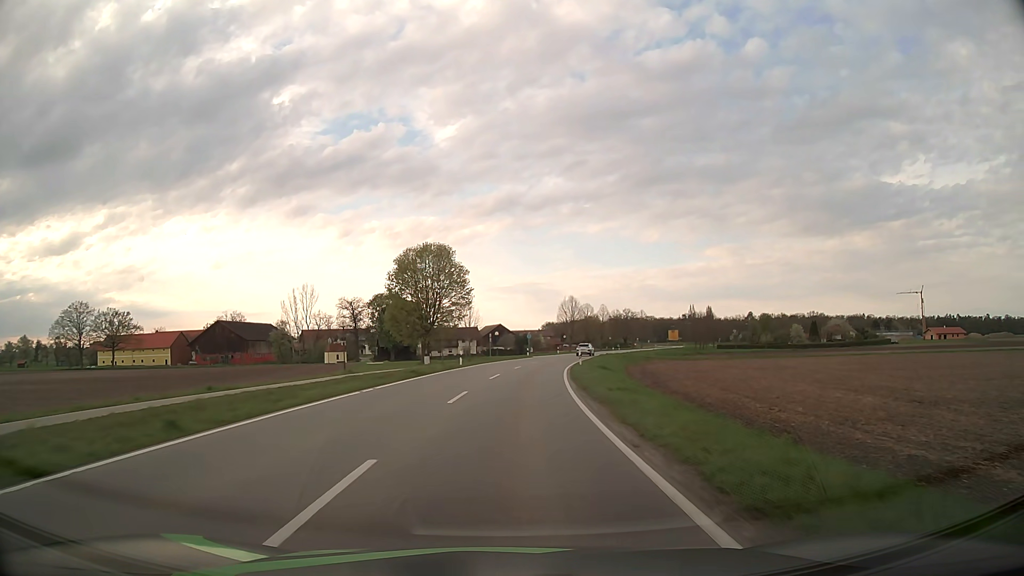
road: tertiary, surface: asphalt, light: Day
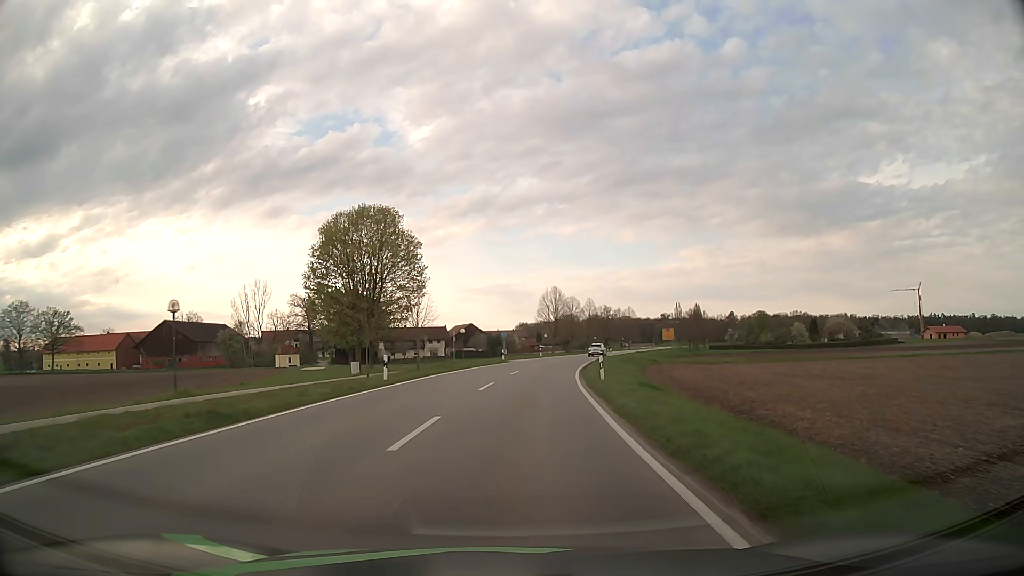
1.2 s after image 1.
(+0.5, +19.9) m; +3°
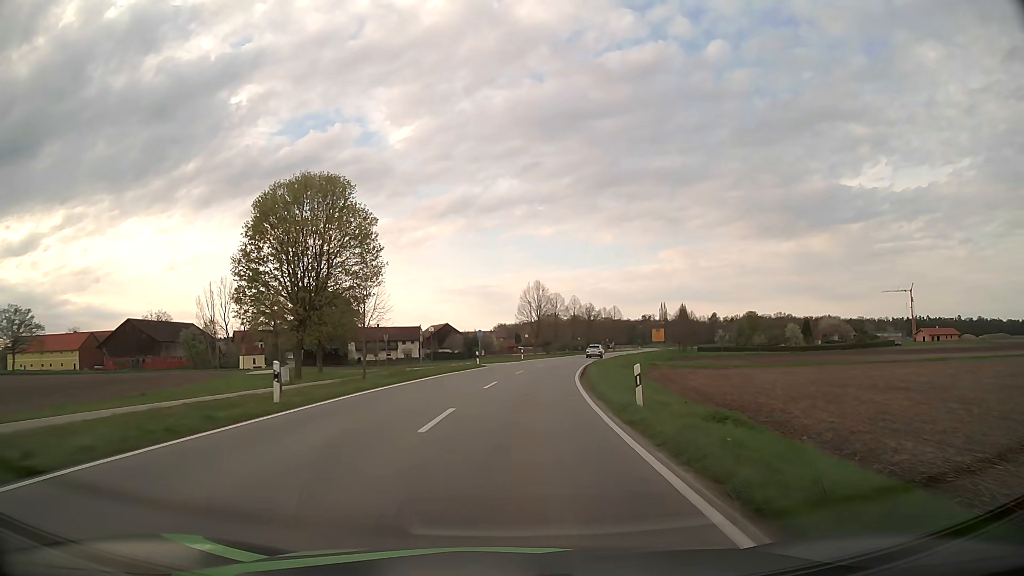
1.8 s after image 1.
(+0.1, +10.0) m; +2°
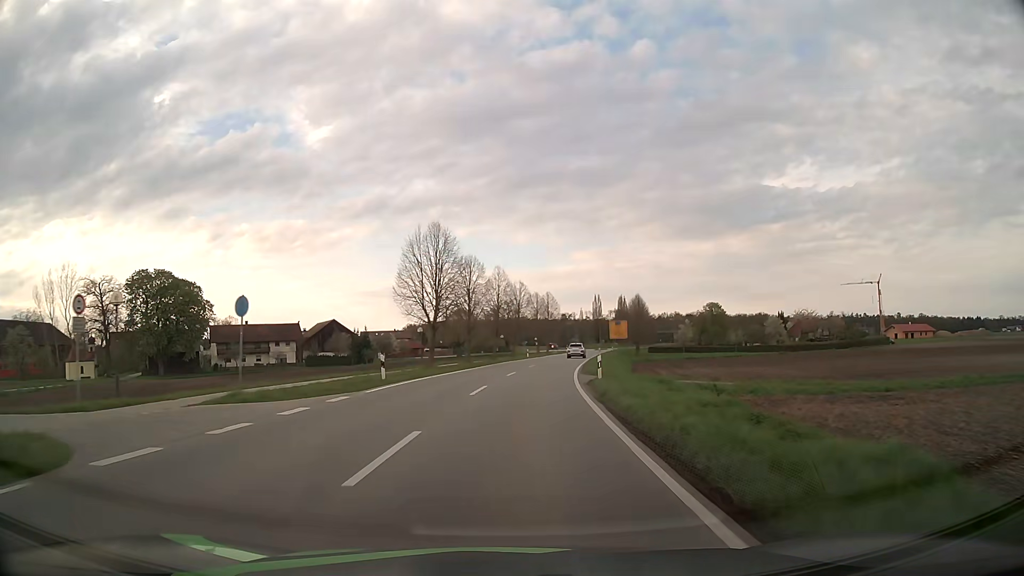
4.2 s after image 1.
(+2.7, +40.0) m; +7°
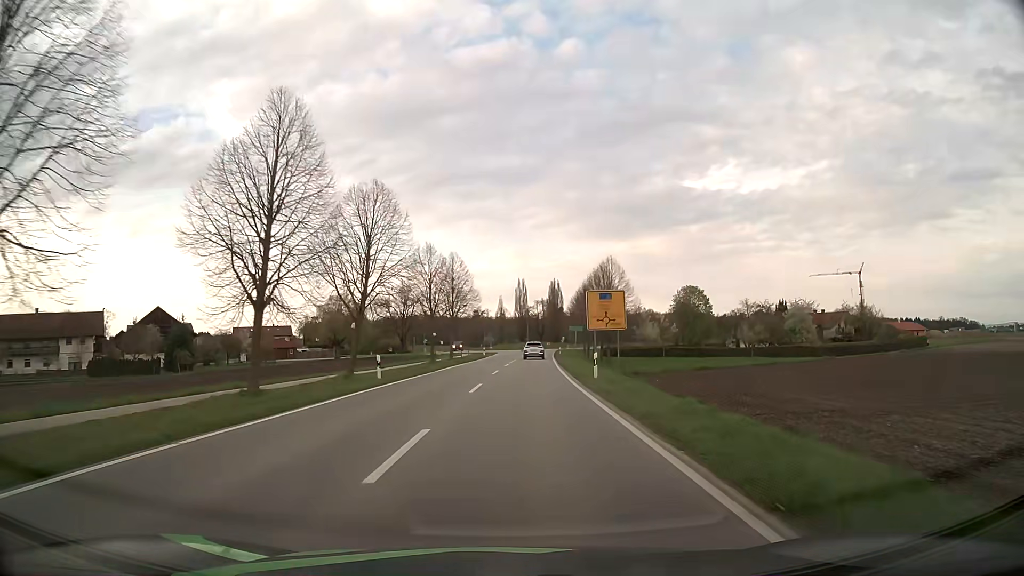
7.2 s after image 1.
(+3.6, +49.2) m; +8°
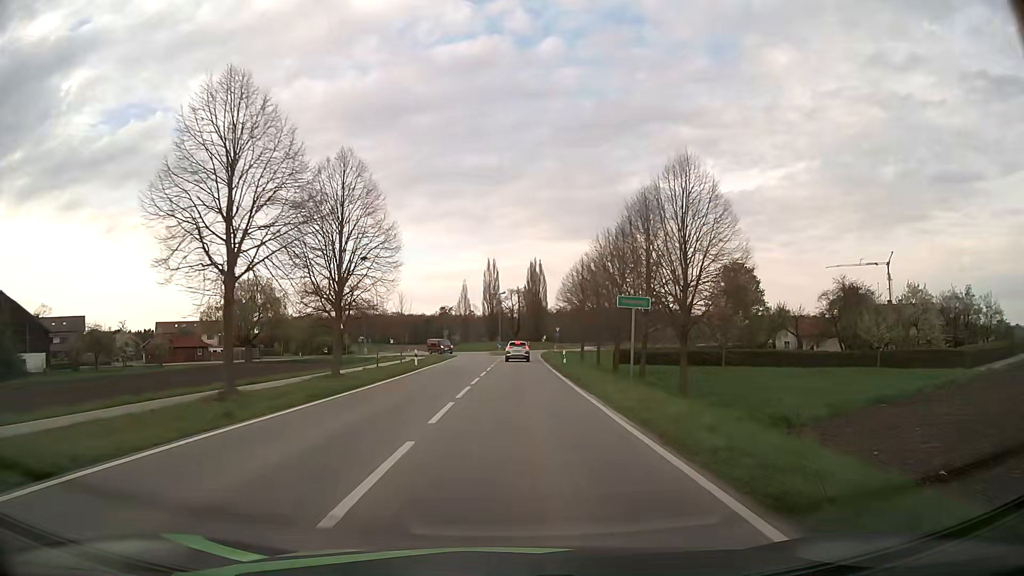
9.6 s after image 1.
(+0.9, +36.2) m; +2°
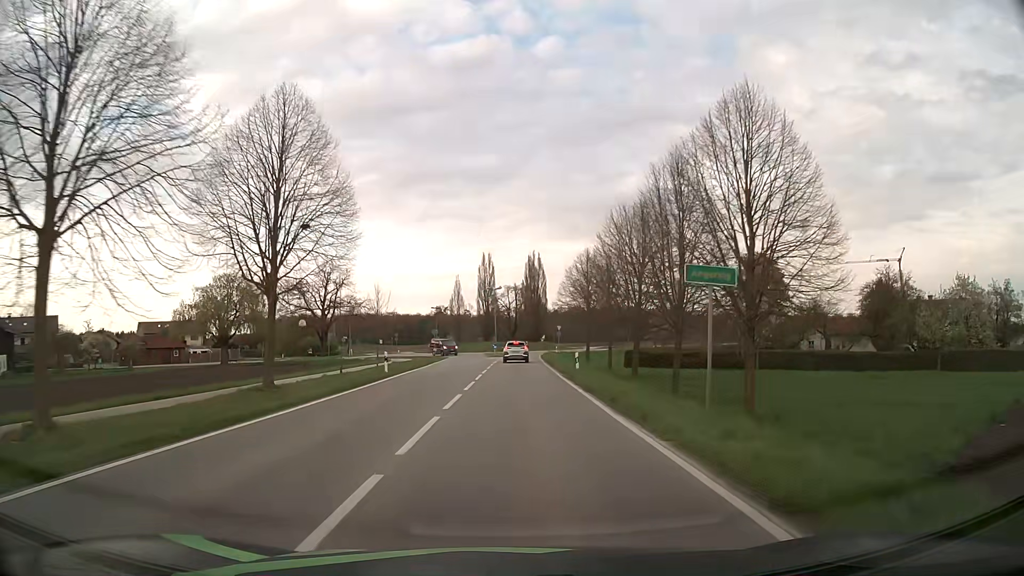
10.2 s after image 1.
(0.0, +8.5) m; 0°
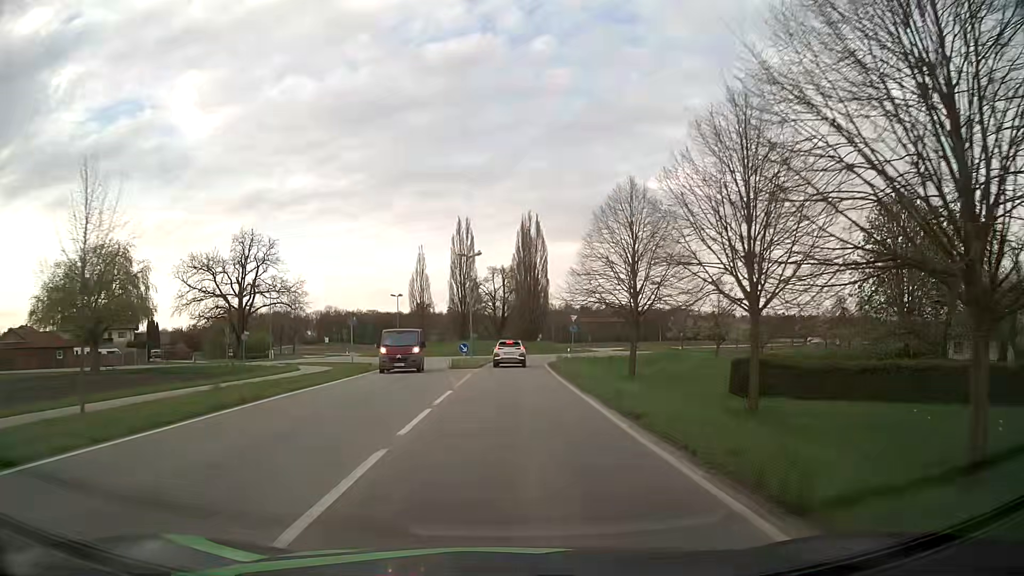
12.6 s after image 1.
(+0.3, +32.0) m; +1°
(0, +10) (0, +20) (0, +30) (0, +40) (+1, +50) (+4, +59) (+9, +68) (+12, +77) (+9, +87) (+1, +93) m
